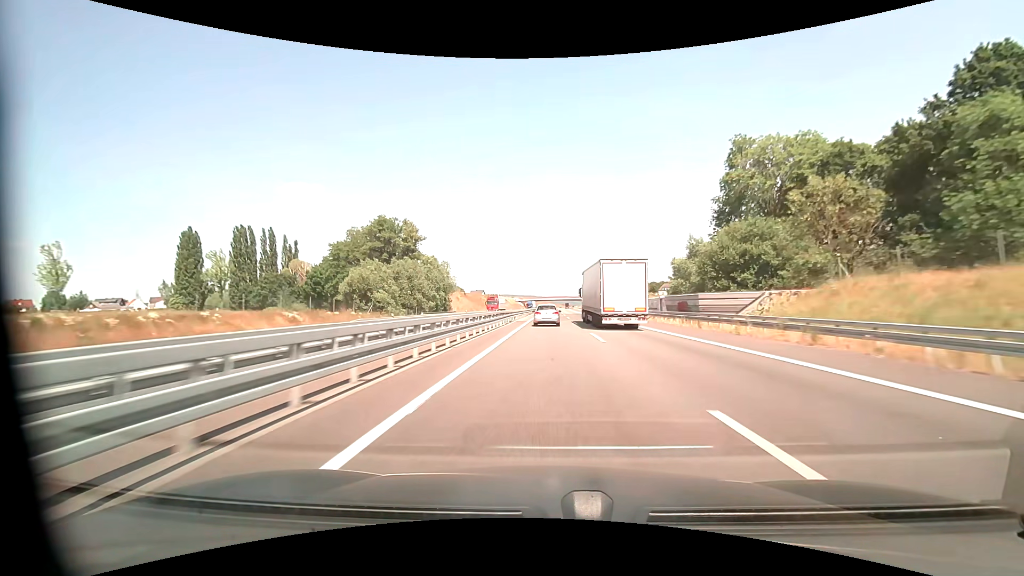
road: motorway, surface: asphalt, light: Day
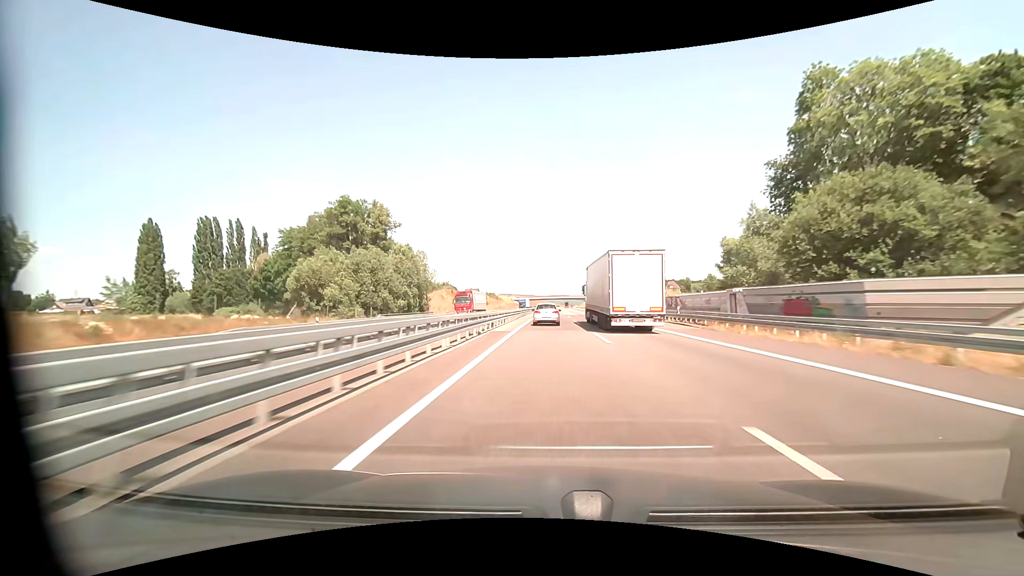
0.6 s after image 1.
(0.0, +19.0) m; 0°
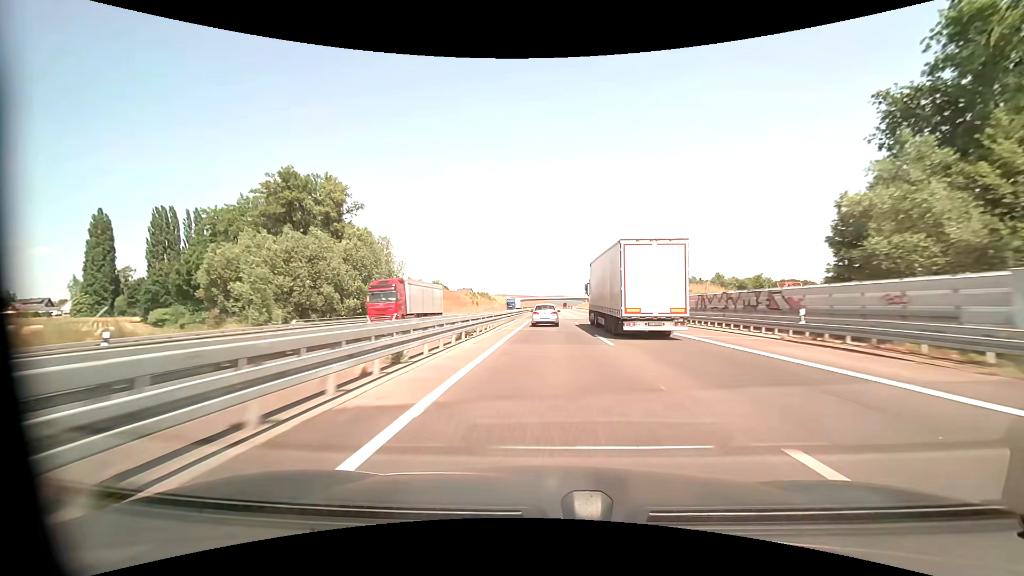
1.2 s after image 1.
(0.0, +18.9) m; 0°
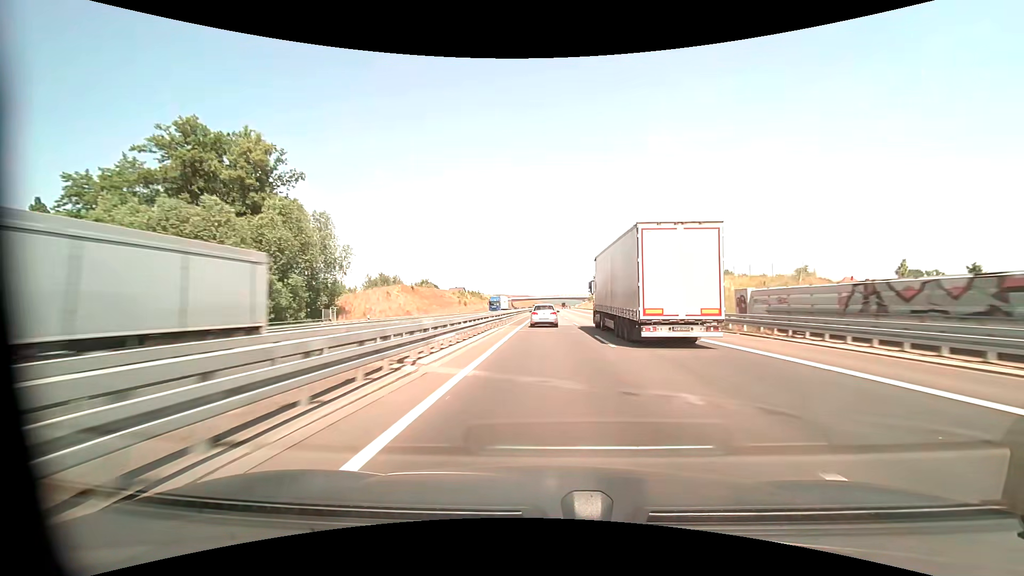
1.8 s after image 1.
(0.0, +18.8) m; 0°
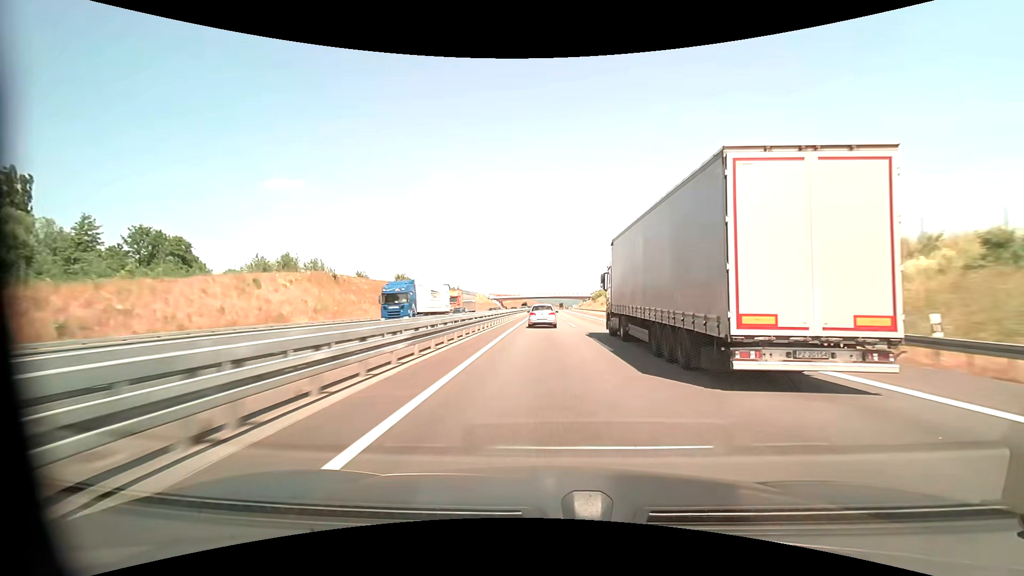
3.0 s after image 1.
(+0.2, +37.4) m; 0°
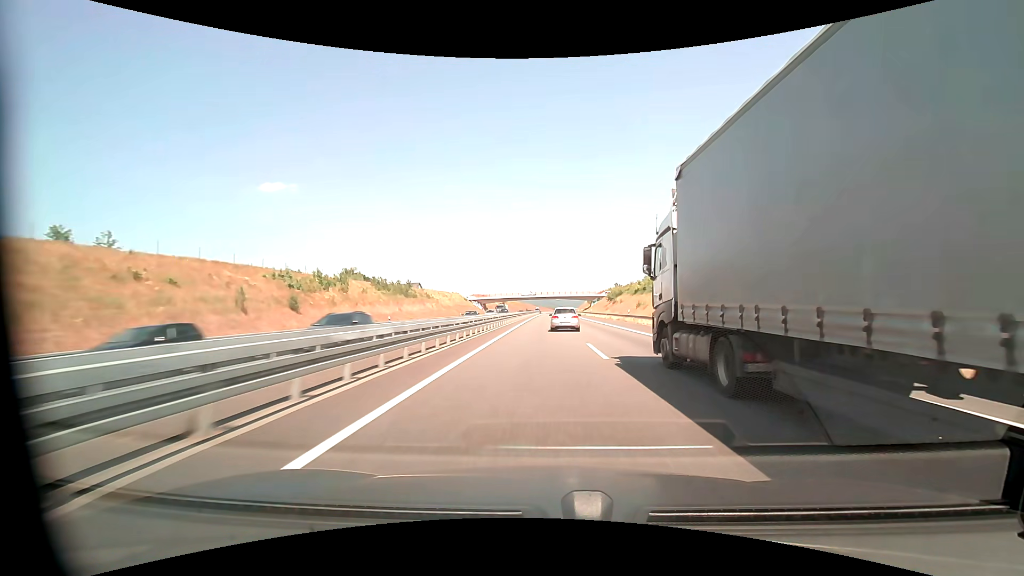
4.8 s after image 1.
(+0.3, +56.3) m; +1°
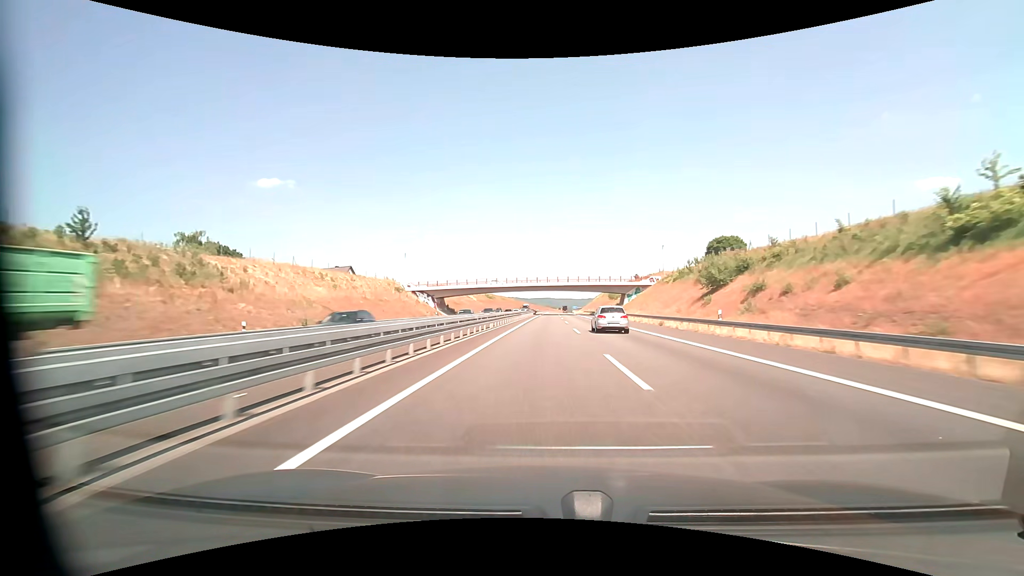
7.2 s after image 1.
(+0.1, +78.1) m; 0°
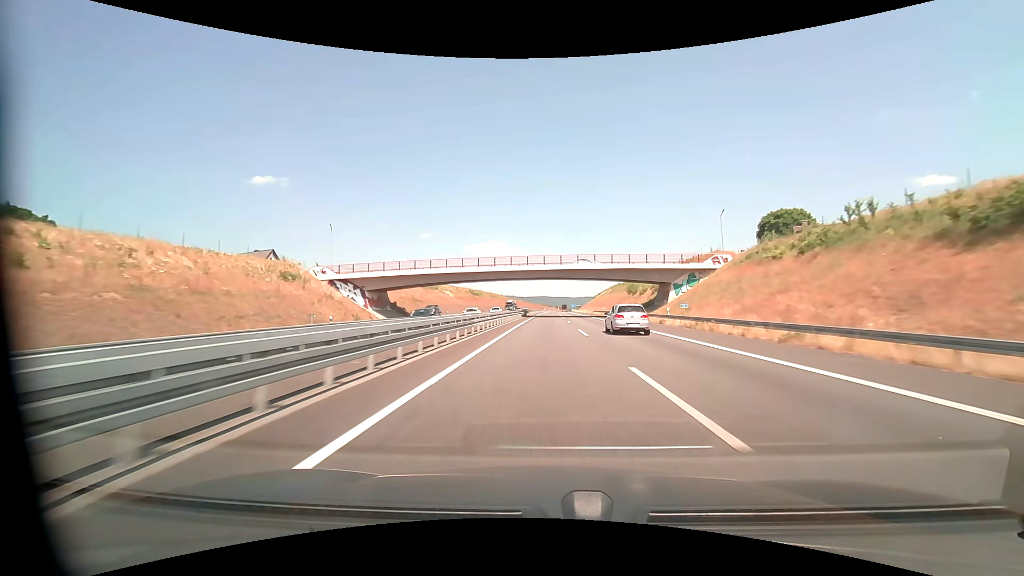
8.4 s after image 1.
(+0.1, +39.7) m; 0°
(0, +10) (0, +20) (0, +30) (0, +40) (0, +50) (0, +60) (0, +70) (+1, +80) (+1, +90) (+1, +100) m
